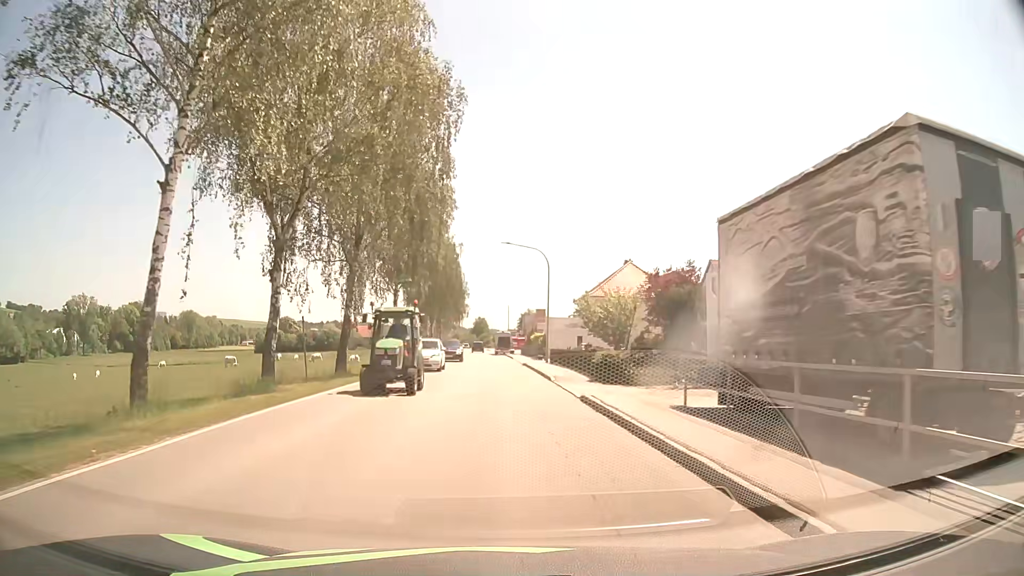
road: secondary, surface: asphalt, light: Day
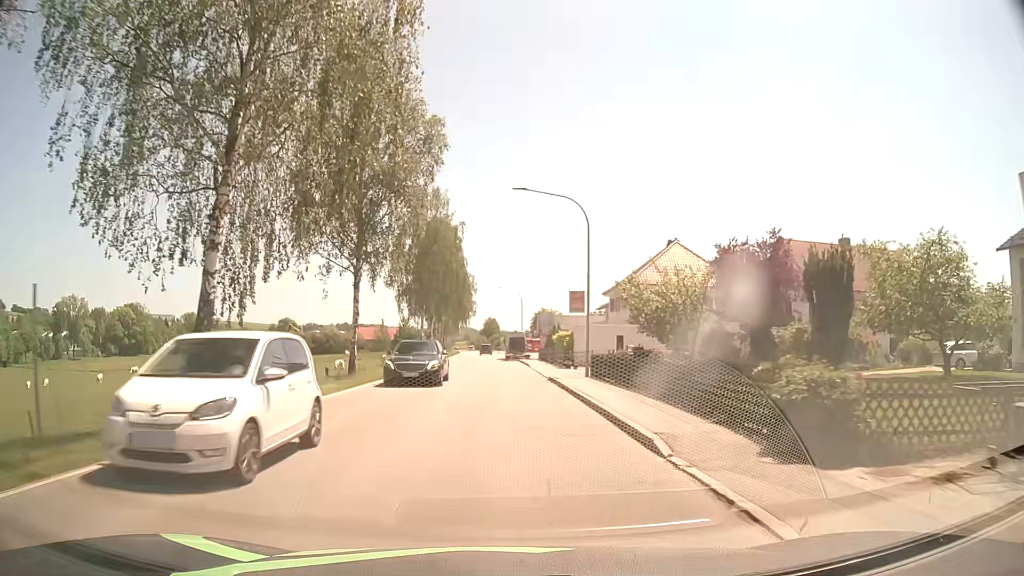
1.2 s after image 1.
(-0.2, +15.3) m; -1°
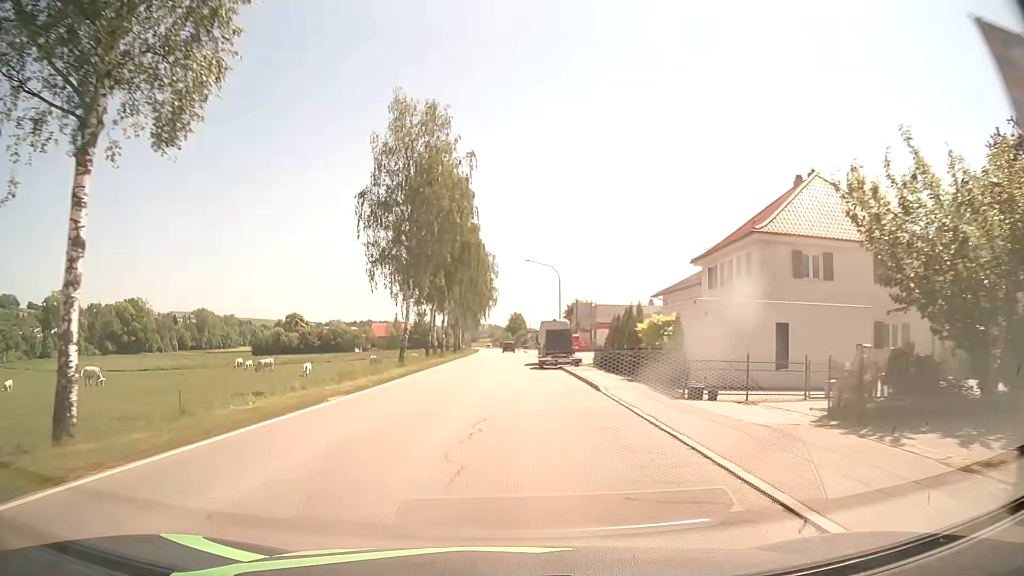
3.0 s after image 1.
(-0.5, +22.9) m; -2°
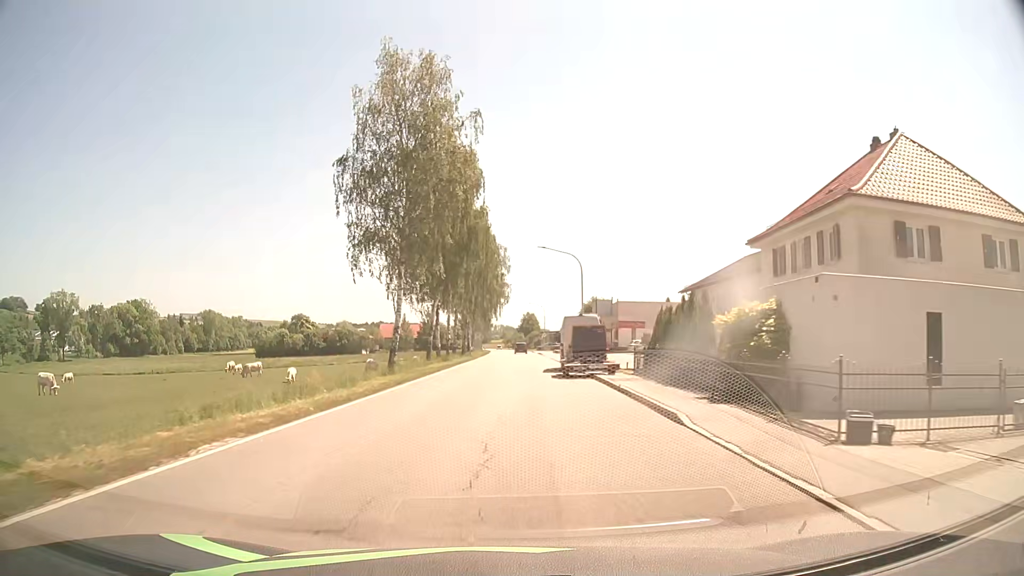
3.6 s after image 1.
(-0.1, +7.6) m; -1°
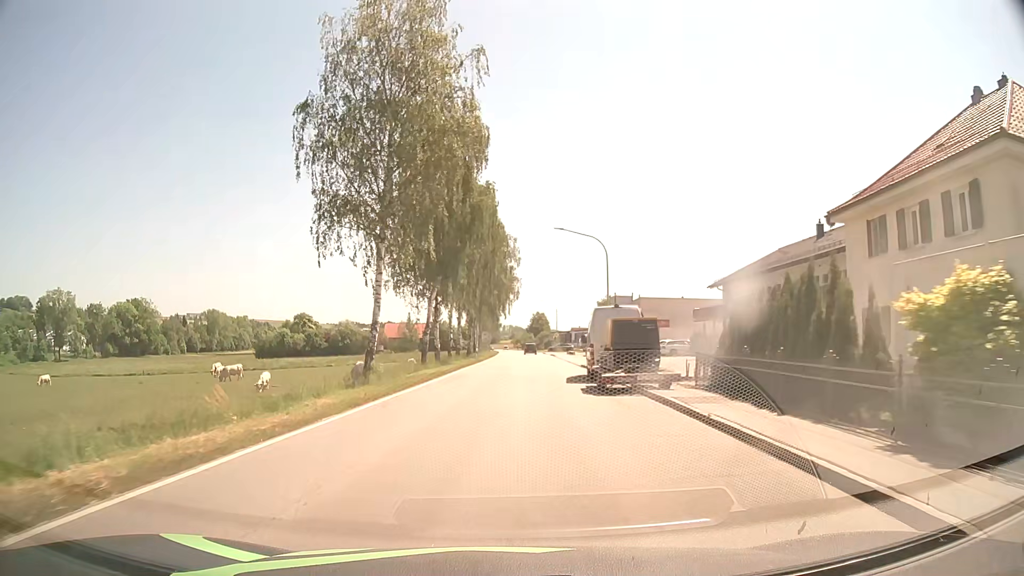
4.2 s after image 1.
(-0.1, +7.7) m; -1°
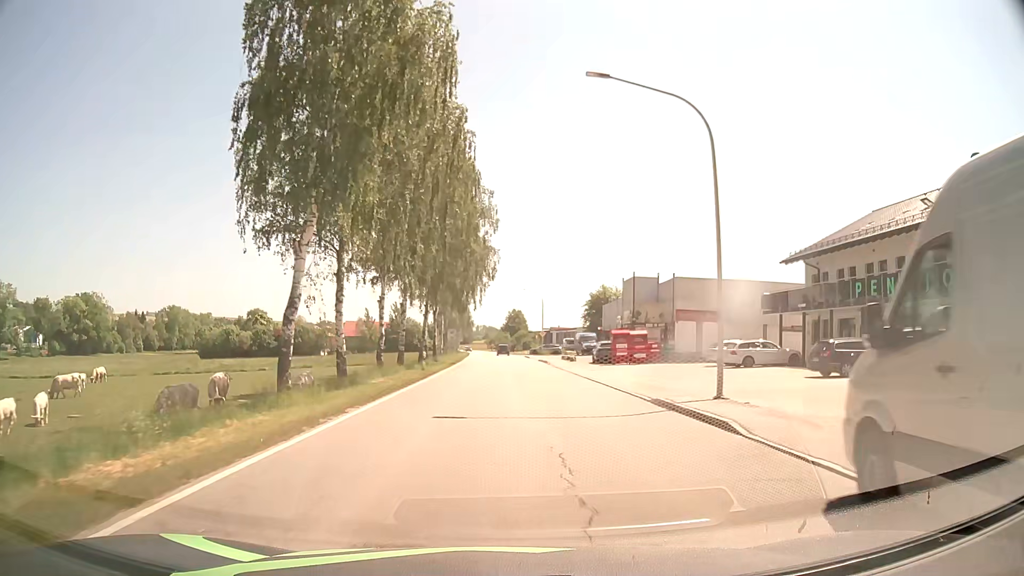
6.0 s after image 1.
(+0.1, +22.9) m; +2°
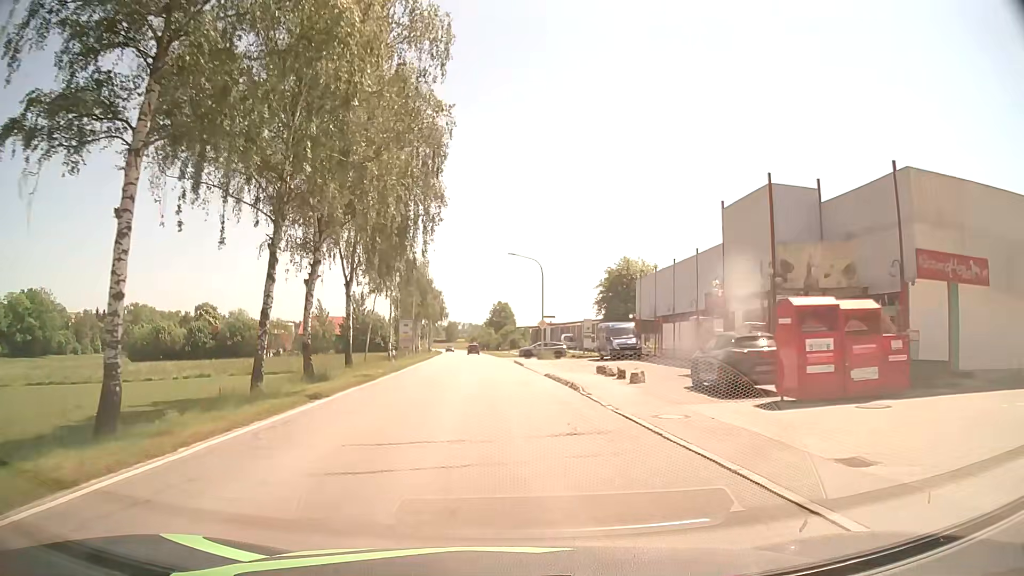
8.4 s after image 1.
(+0.7, +30.6) m; +1°
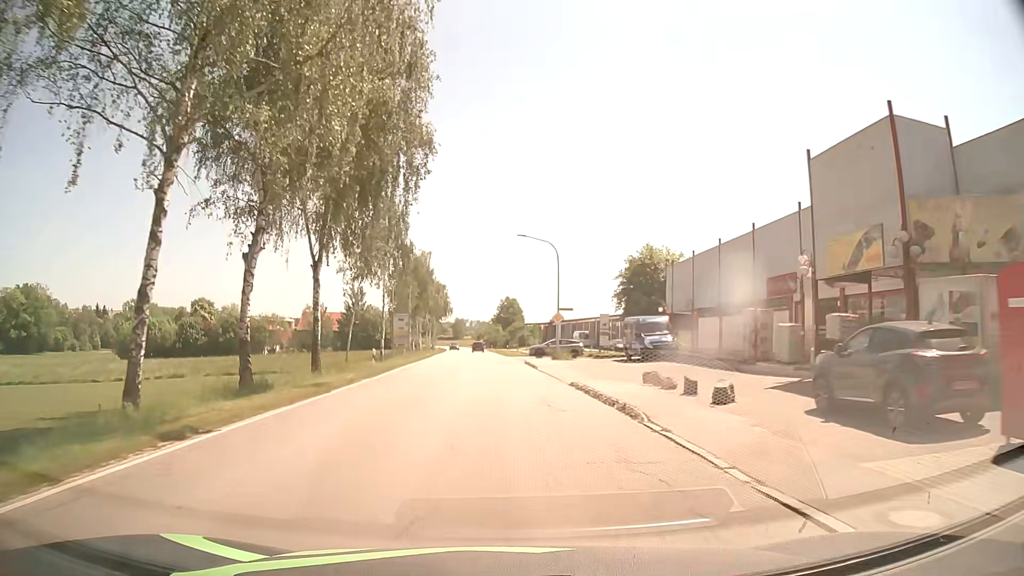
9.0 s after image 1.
(-0.1, +7.7) m; -1°
(0, +10) (0, +20) (-1, +30) (-1, +40) (-2, +50) (-2, +60) (-3, +70) (-3, +80) (-4, +90) (-4, +100) m
